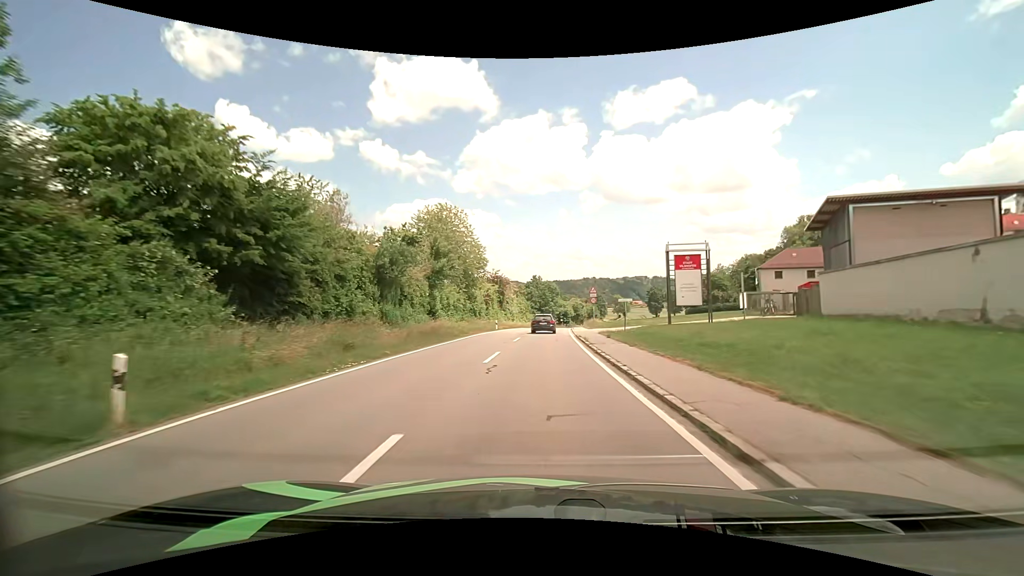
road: tertiary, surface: asphalt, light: Day
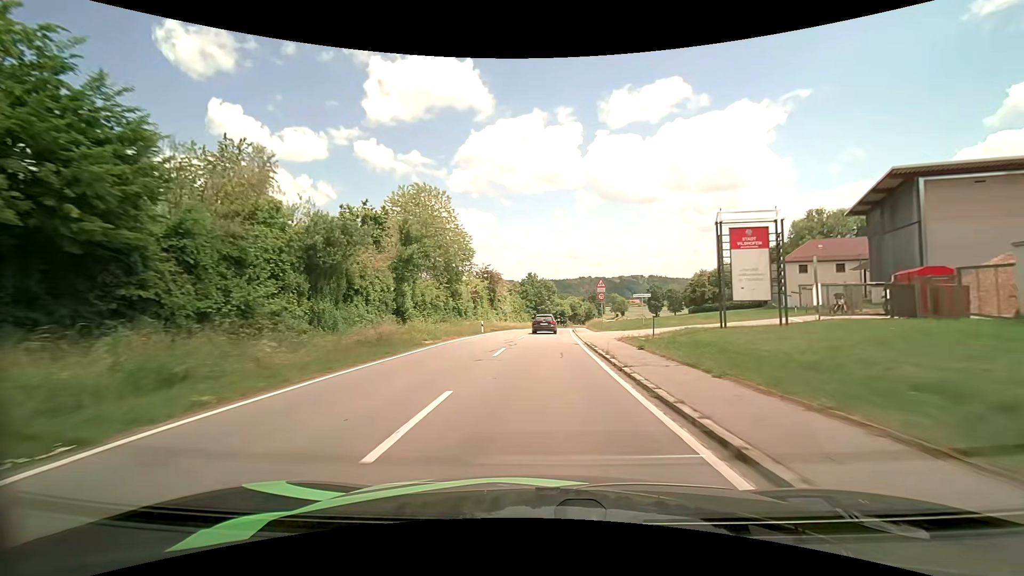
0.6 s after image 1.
(+0.1, +9.2) m; +1°
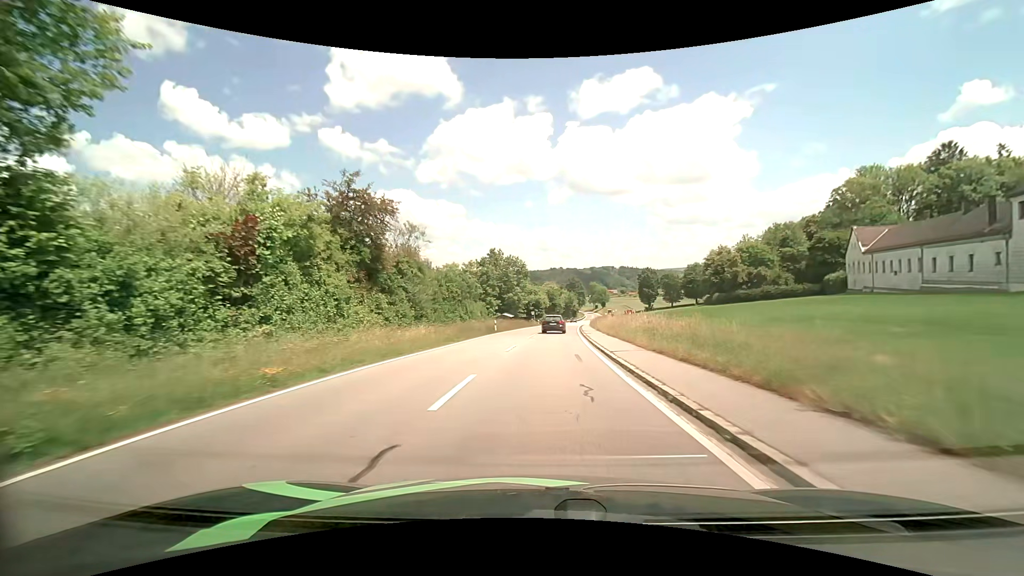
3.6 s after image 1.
(+1.2, +45.7) m; +3°
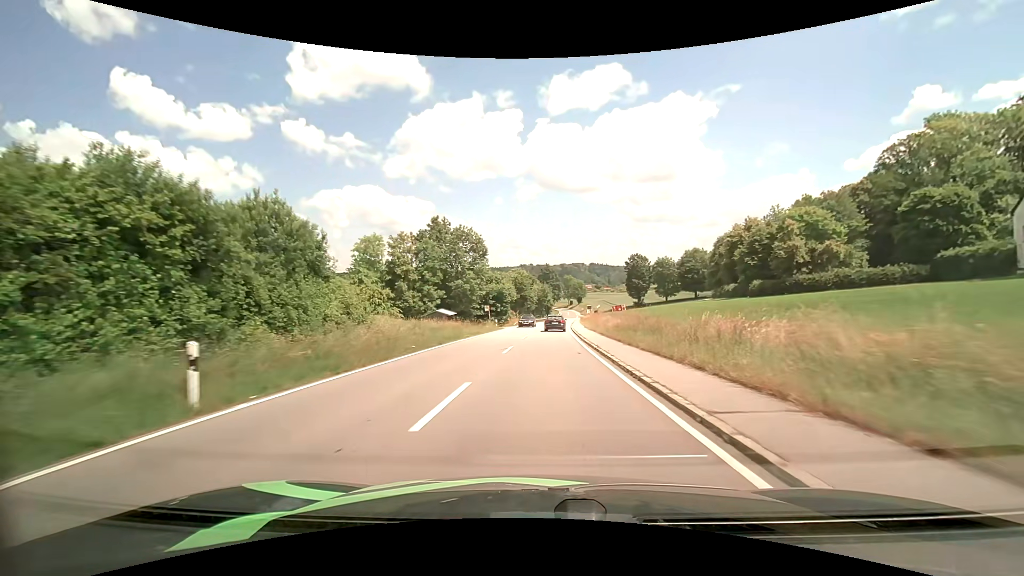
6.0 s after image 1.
(+1.3, +36.9) m; +4°
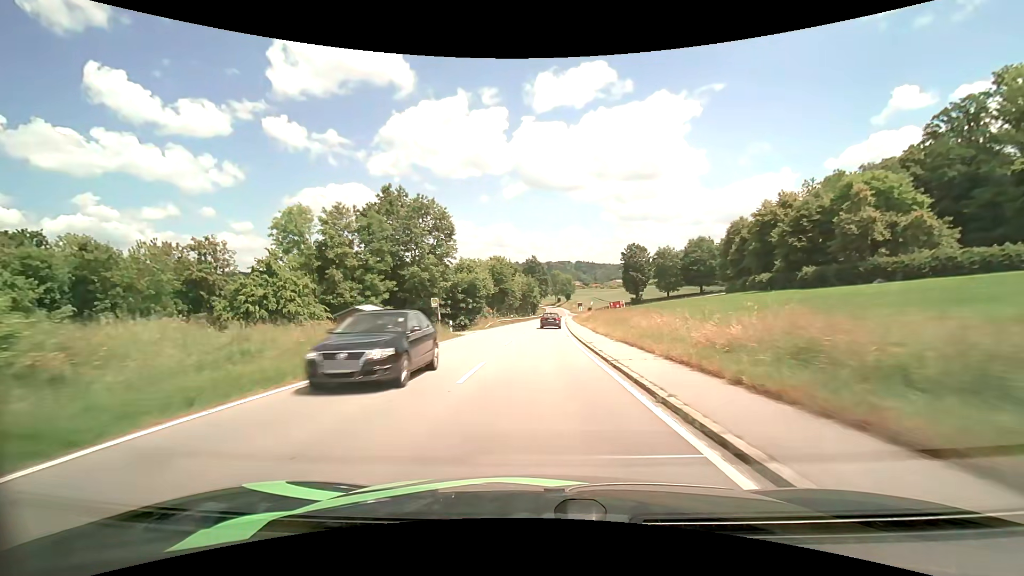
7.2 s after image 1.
(+0.2, +20.0) m; +2°
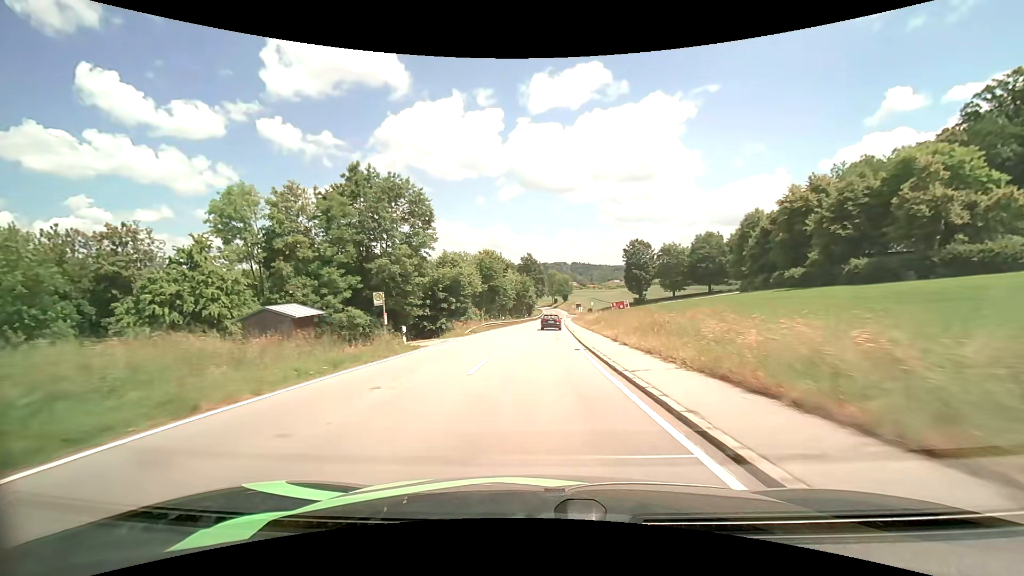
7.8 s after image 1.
(0.0, +10.3) m; 0°
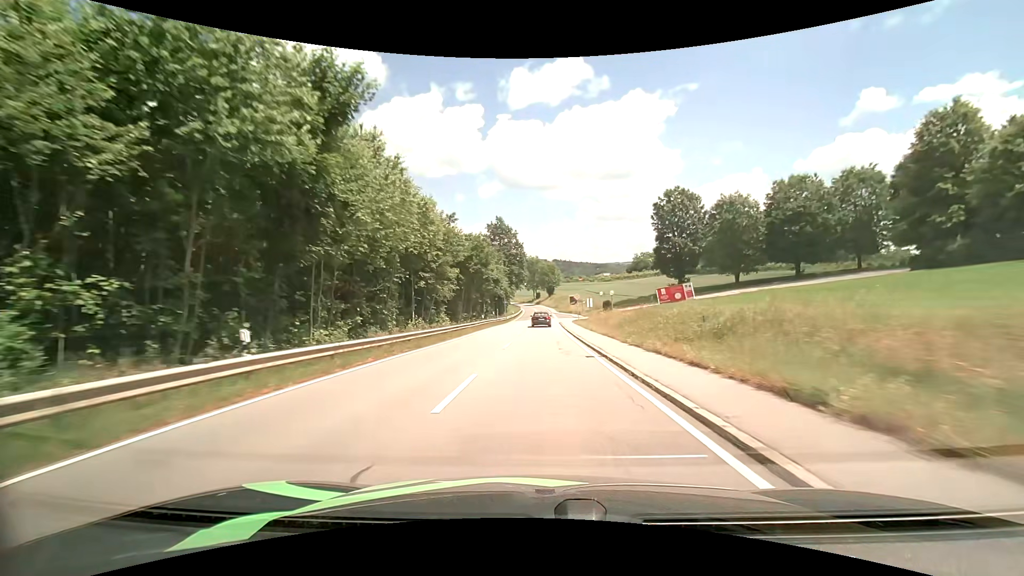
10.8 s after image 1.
(+1.0, +52.8) m; +2°
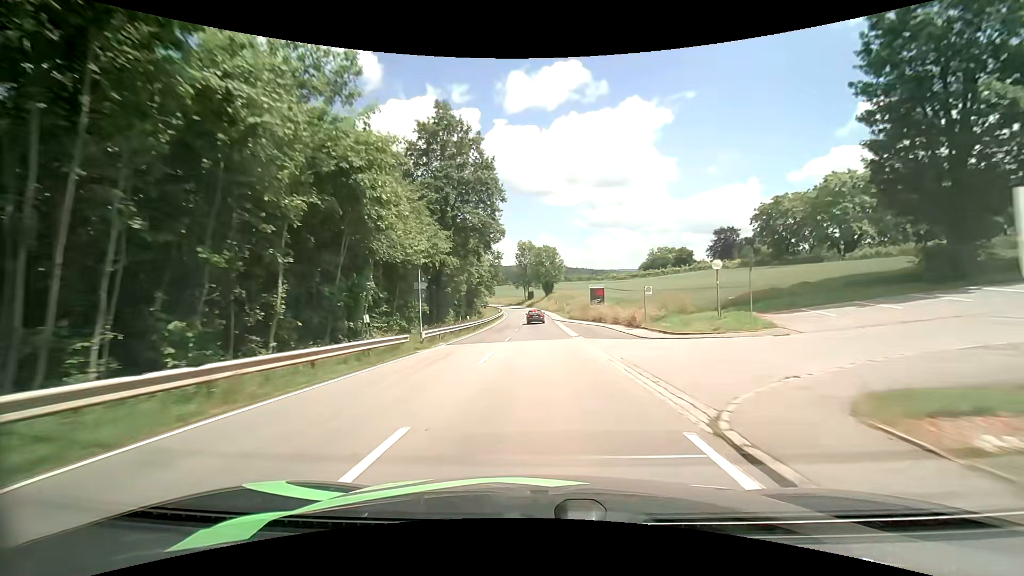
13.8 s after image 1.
(+0.4, +53.2) m; +1°
(0, +10) (0, +20) (0, +30) (0, +40) (0, +50) (0, +60) (0, +70) (0, +80) (-1, +90) (-2, +100) m
